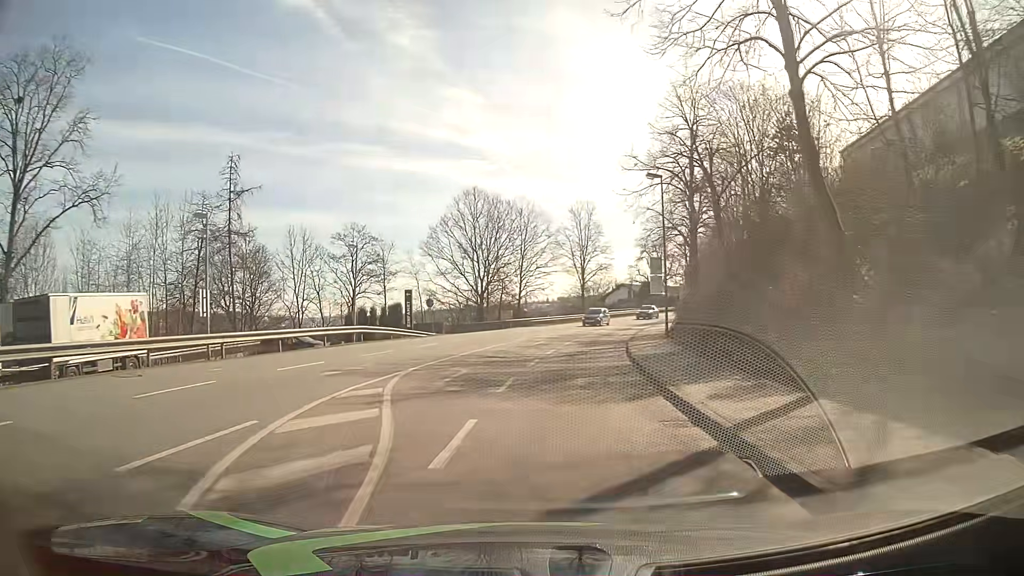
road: tertiary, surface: asphalt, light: Day
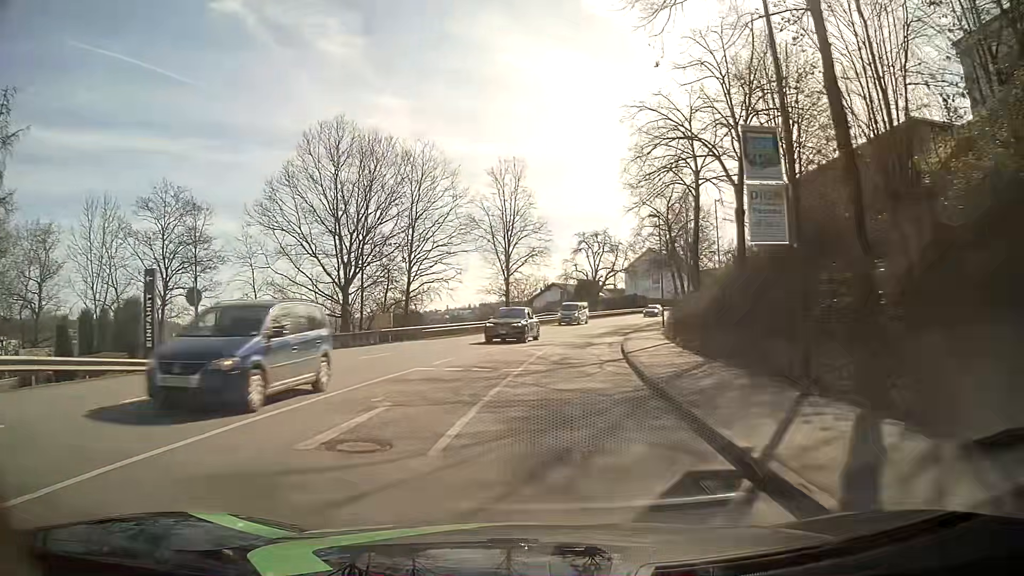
(+1.2, +23.4) m; +6°
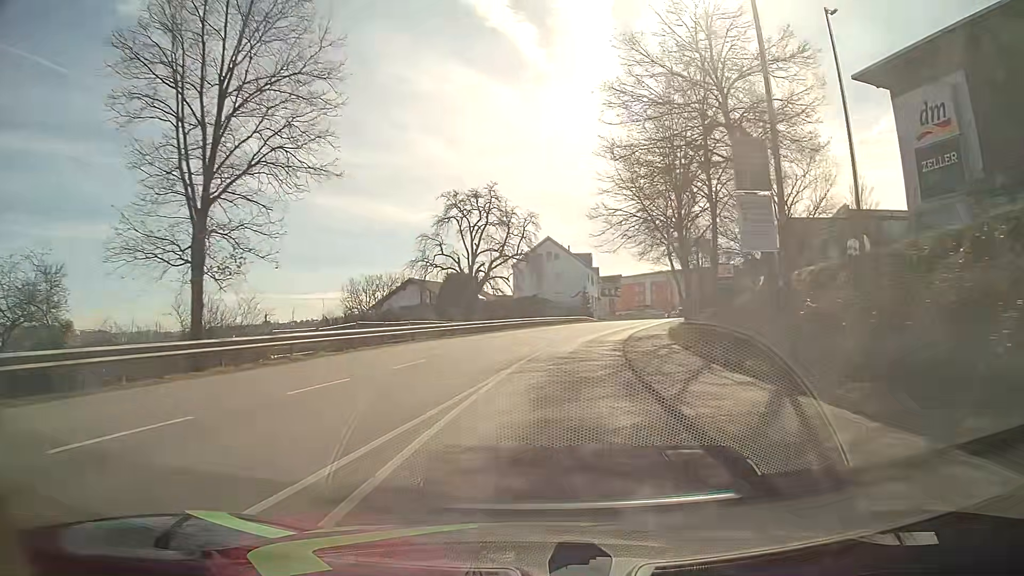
(+3.5, +38.4) m; +11°
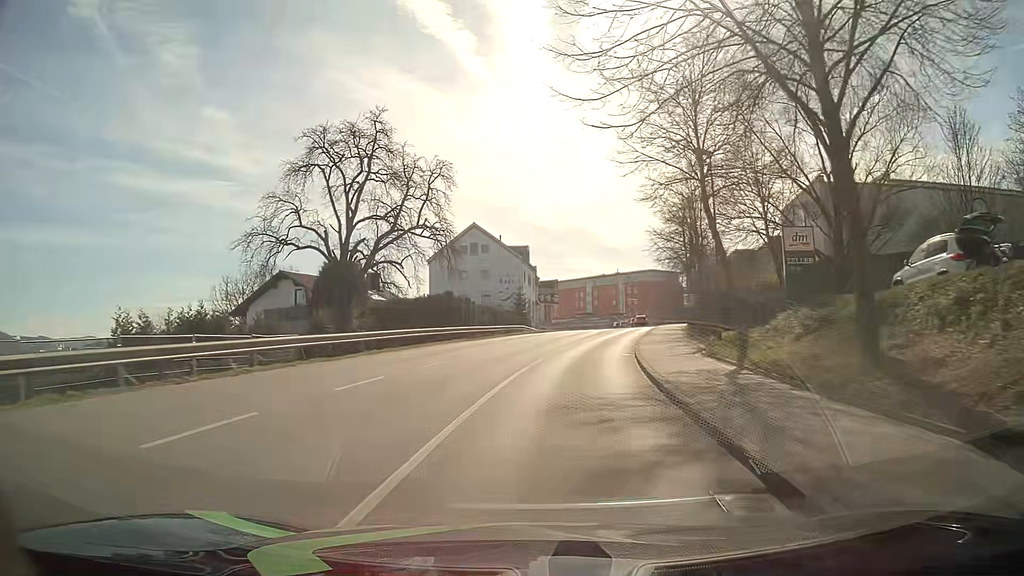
(+1.1, +22.6) m; +6°
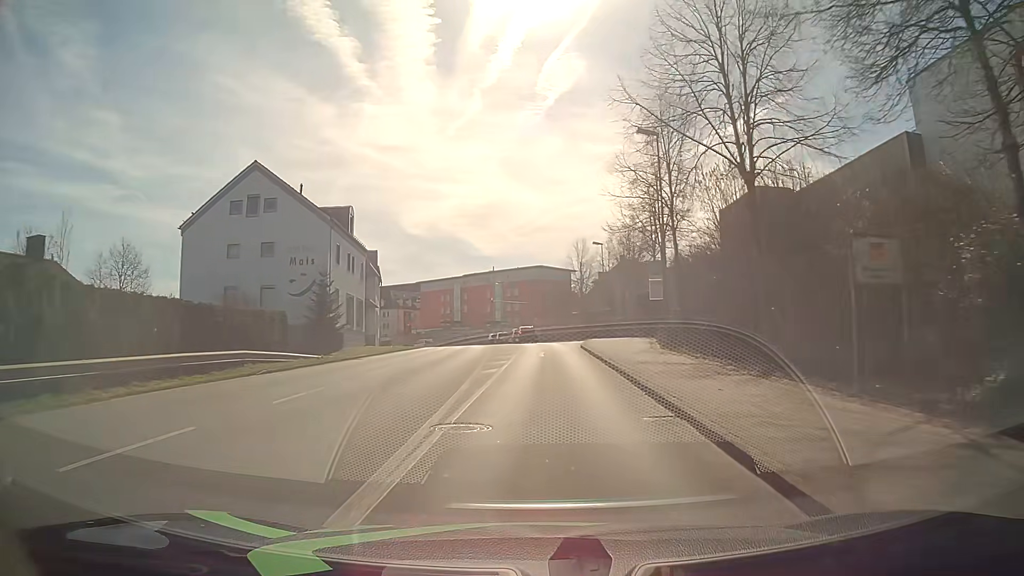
(+3.4, +36.2) m; +10°
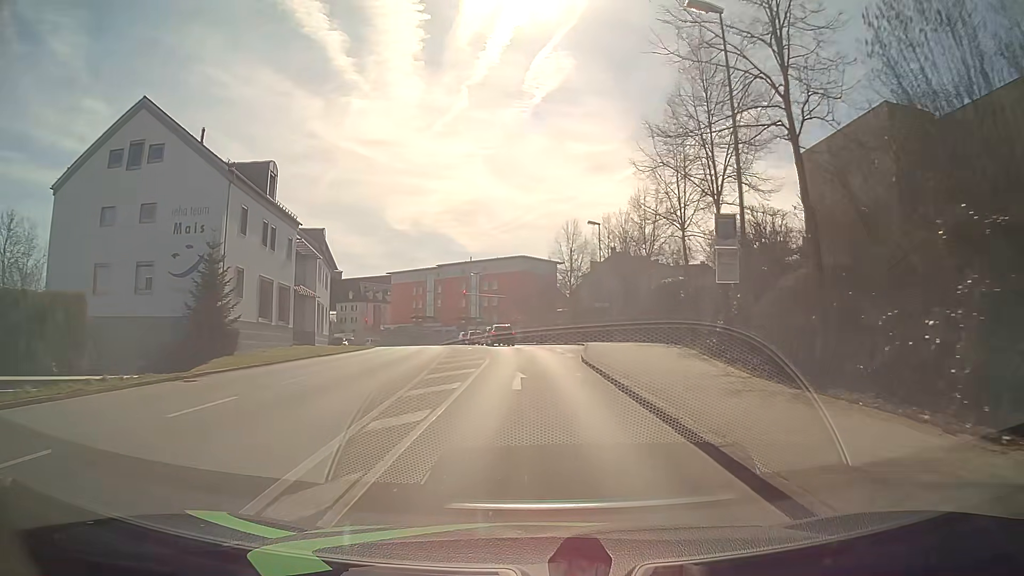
(+0.3, +14.0) m; +2°
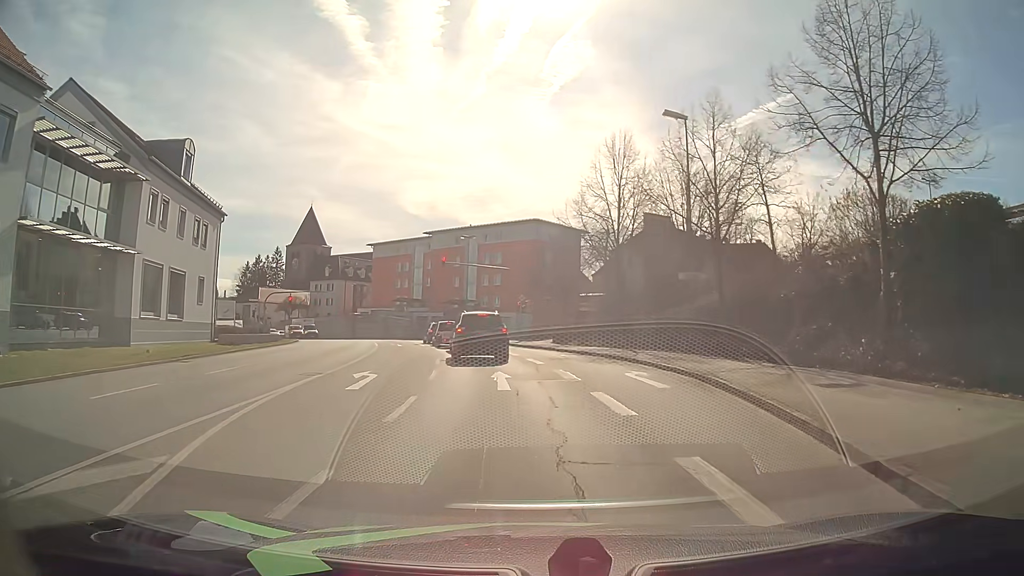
(0.0, +28.6) m; -1°
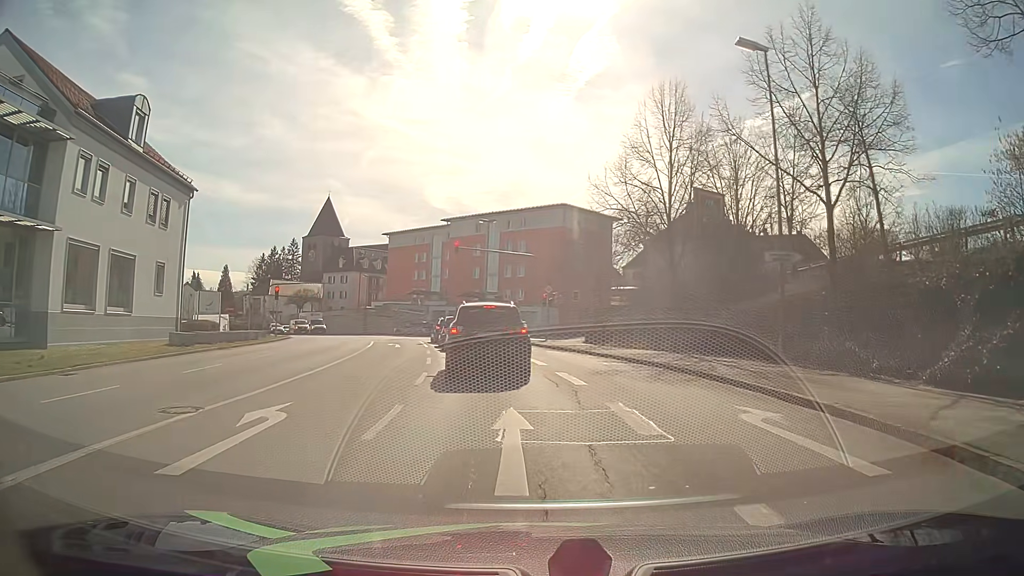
(-0.1, +7.4) m; -2°
(0, +10) (-1, +20) (-2, +30) (-4, +40) (-6, +49) (-9, +59) (-13, +68) (-17, +77) (-22, +86) (-28, +94) m
